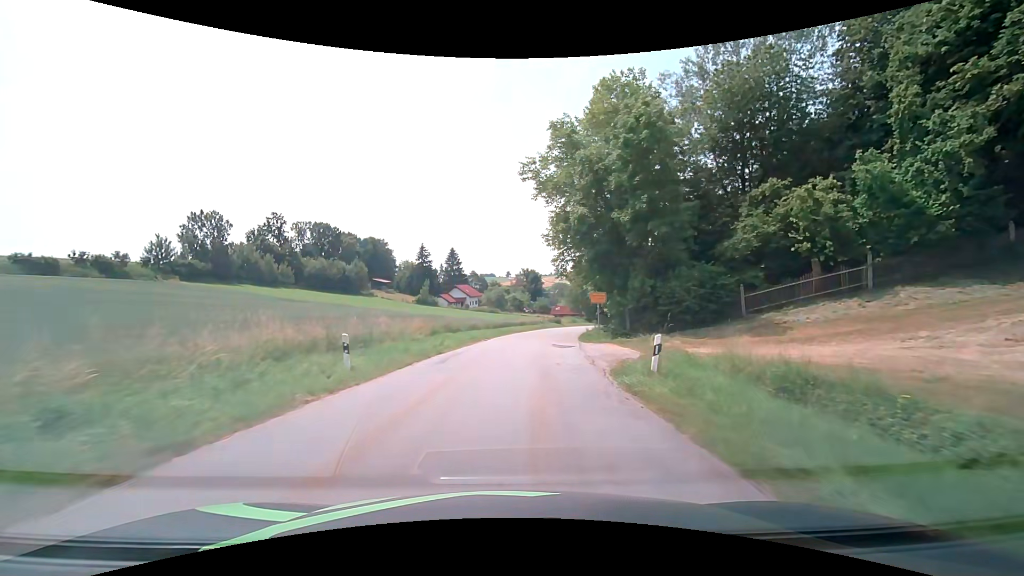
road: tertiary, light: Day
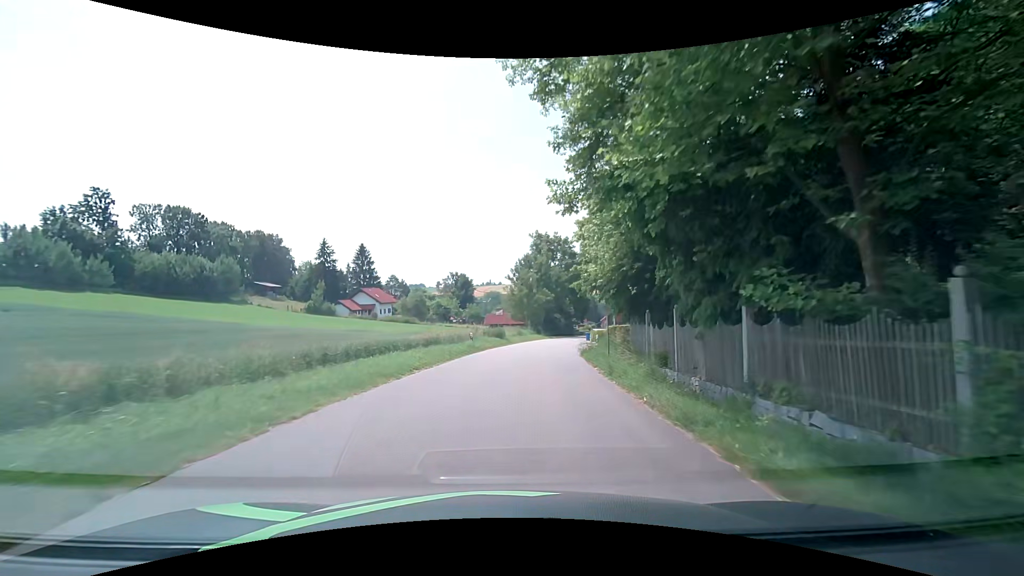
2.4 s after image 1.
(+2.0, +31.4) m; +8°
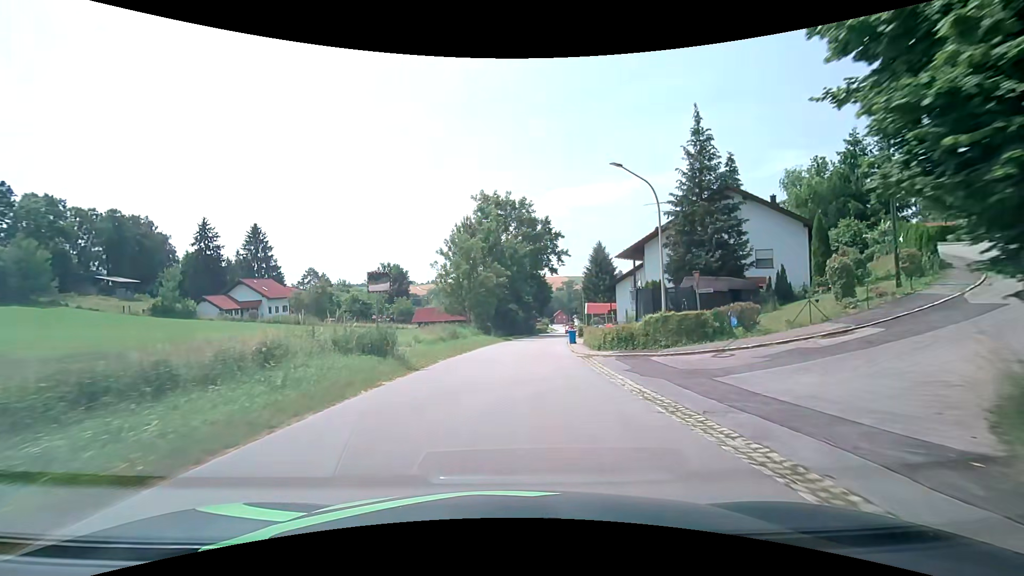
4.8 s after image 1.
(+1.4, +28.9) m; +6°
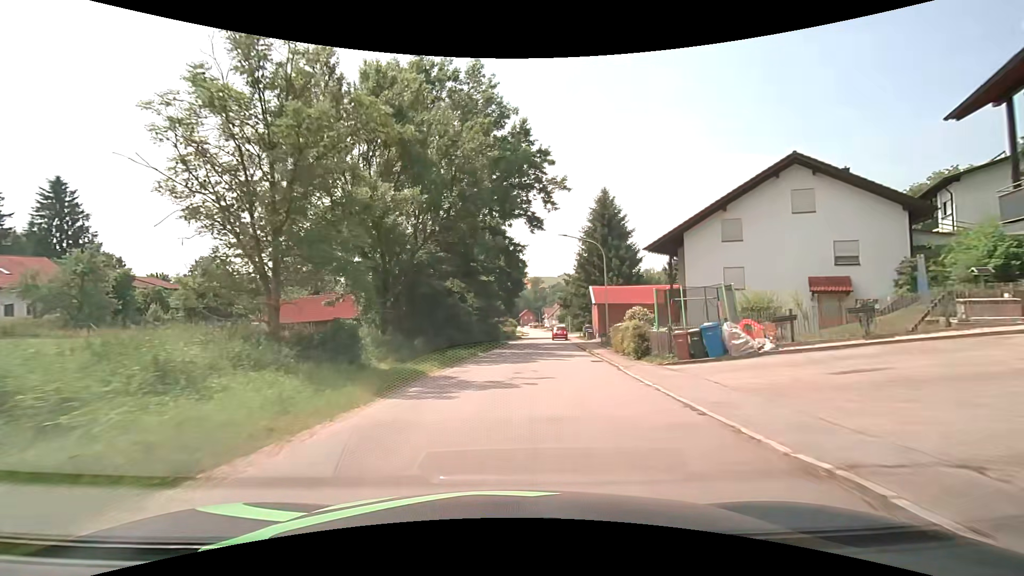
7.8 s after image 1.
(+1.7, +37.7) m; +4°
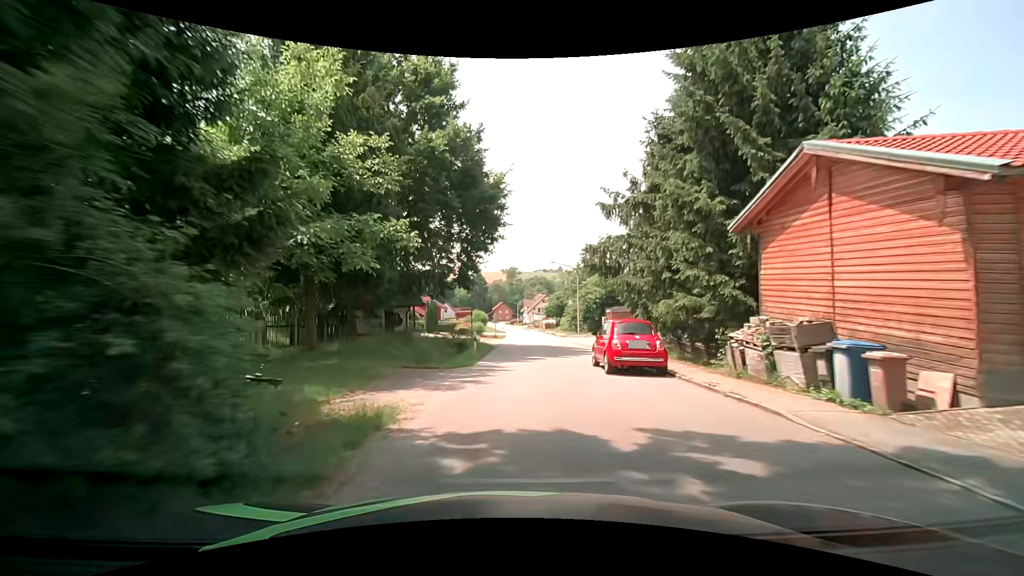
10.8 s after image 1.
(+1.3, +38.4) m; +3°
(0, +10) (0, +20) (+3, +30) (+9, +37) (+18, +41) (+27, +46) (+35, +52) (+41, +60) (+46, +68) (+50, +77) m
